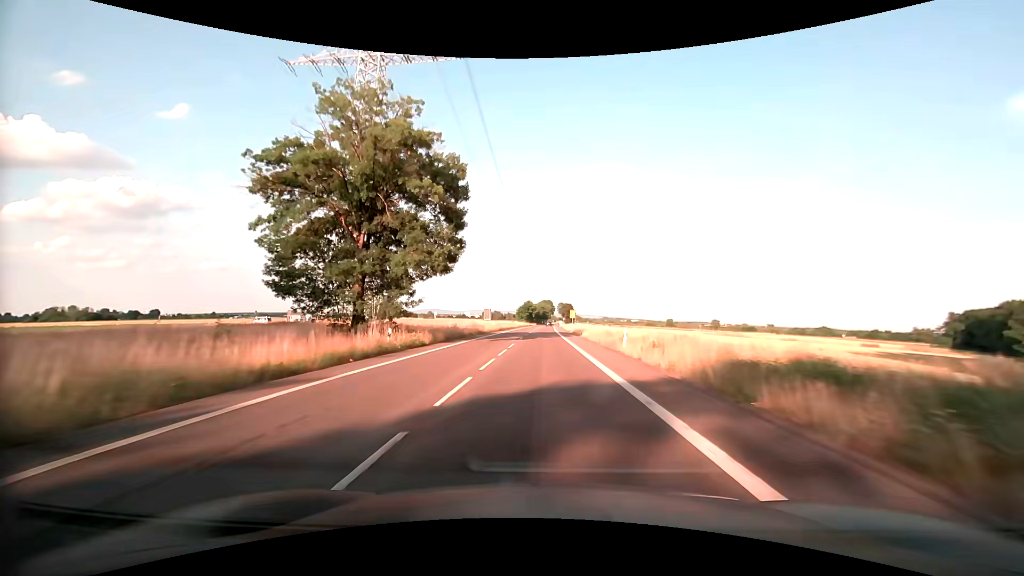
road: secondary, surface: asphalt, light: Day
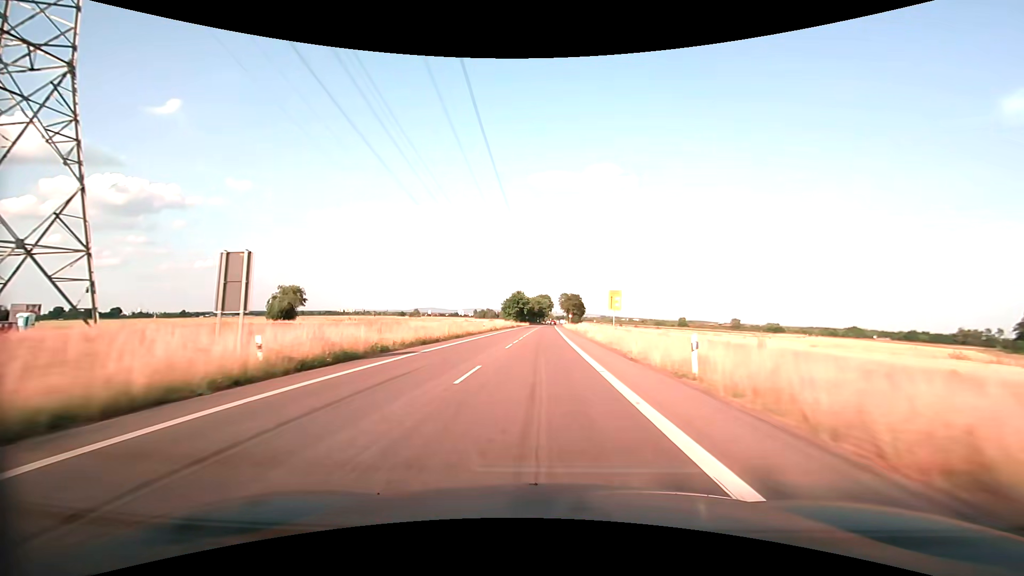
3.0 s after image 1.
(+0.1, +62.1) m; 0°
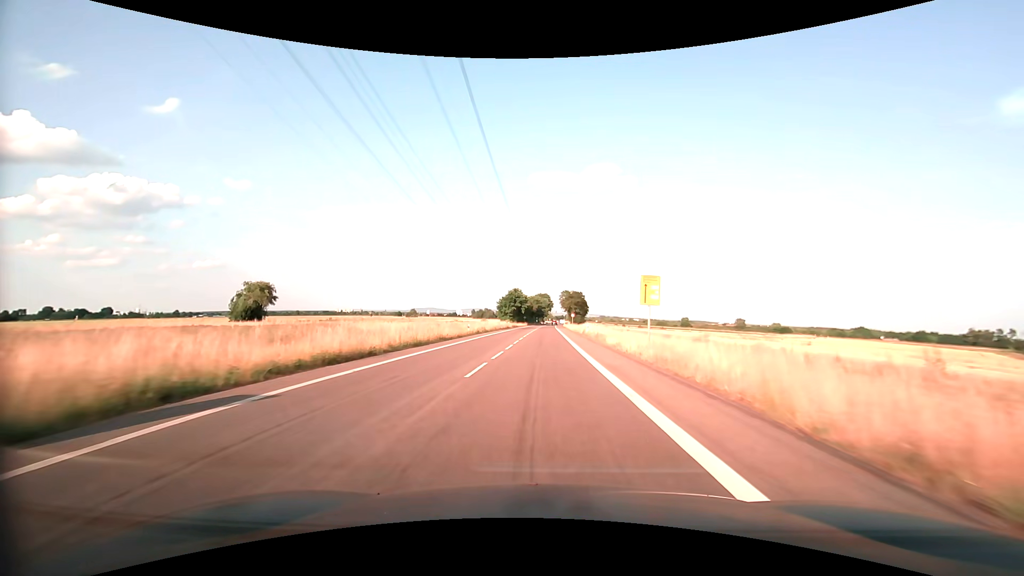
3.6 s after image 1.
(0.0, +12.6) m; 0°
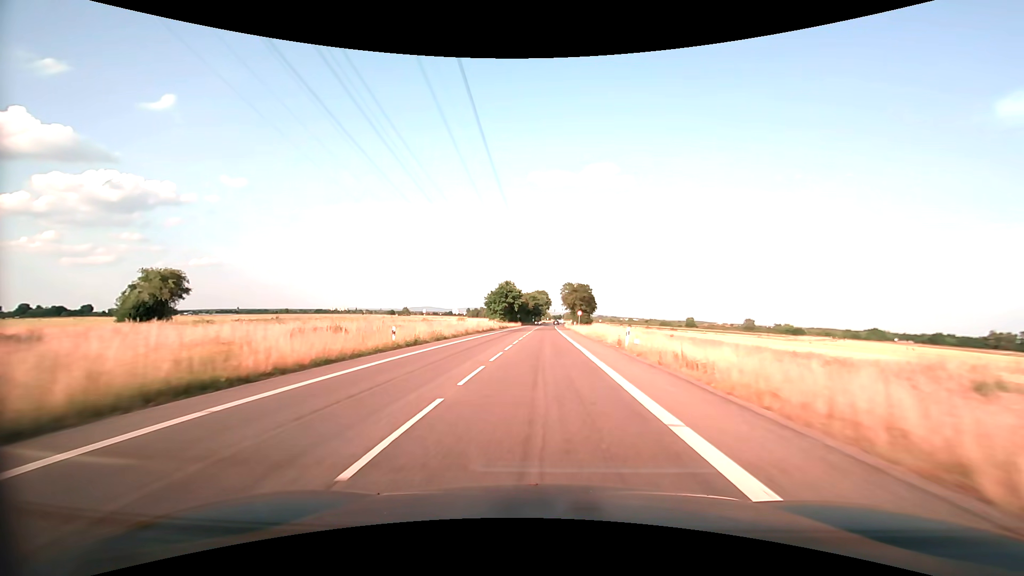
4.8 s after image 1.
(0.0, +25.0) m; 0°
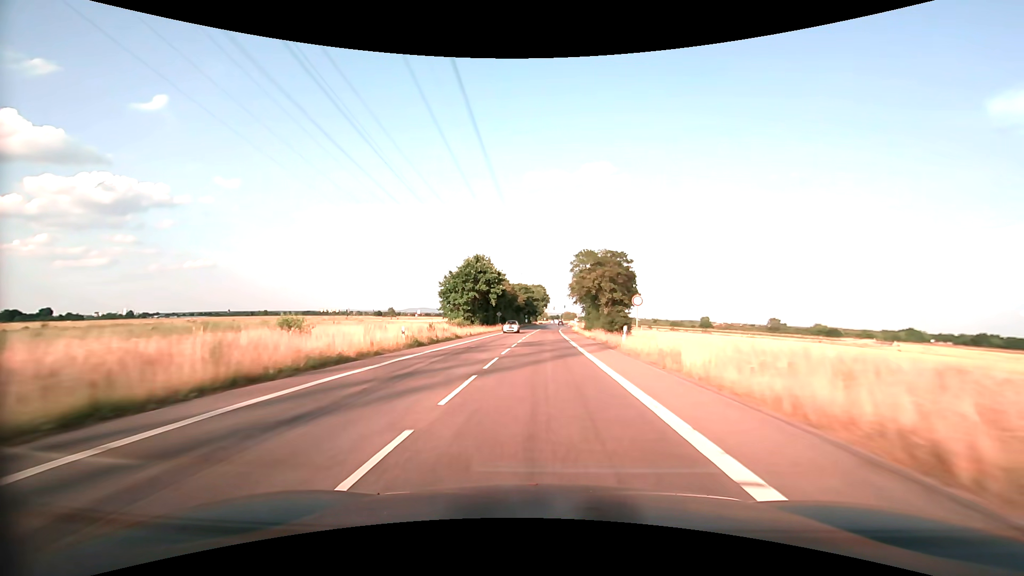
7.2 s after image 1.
(+0.3, +49.2) m; 0°
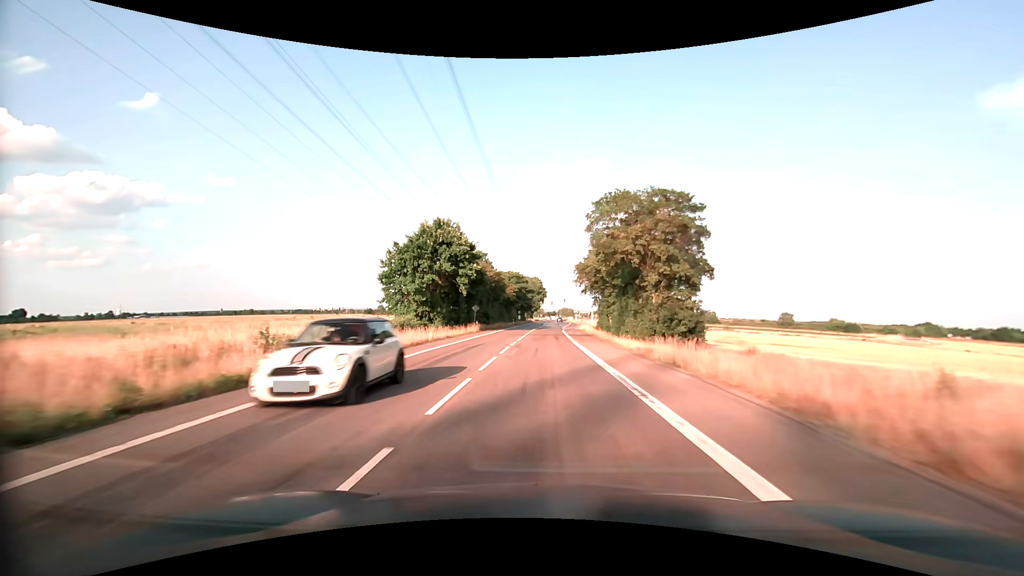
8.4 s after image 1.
(+0.2, +24.2) m; +1°
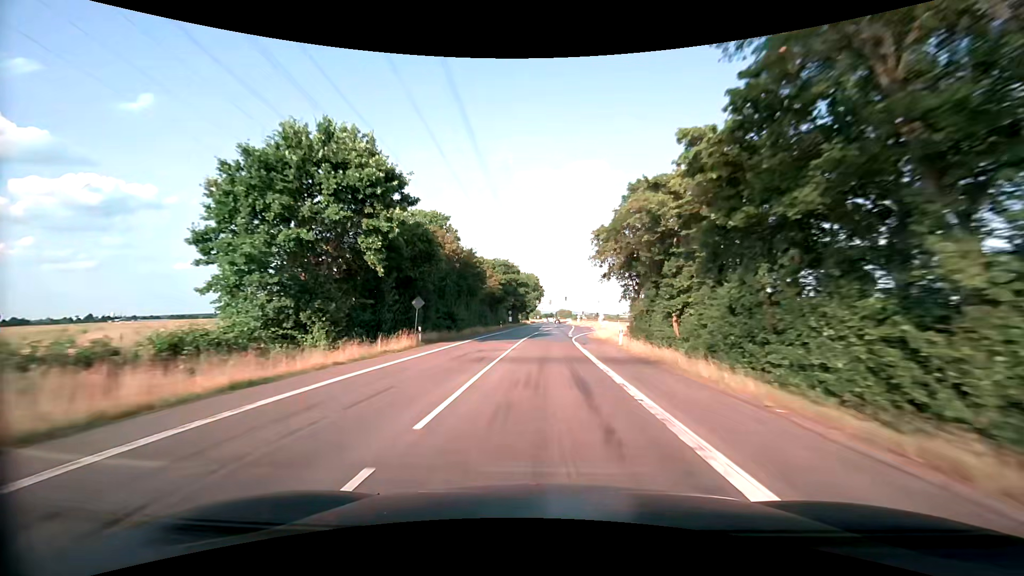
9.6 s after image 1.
(+0.1, +24.1) m; 0°
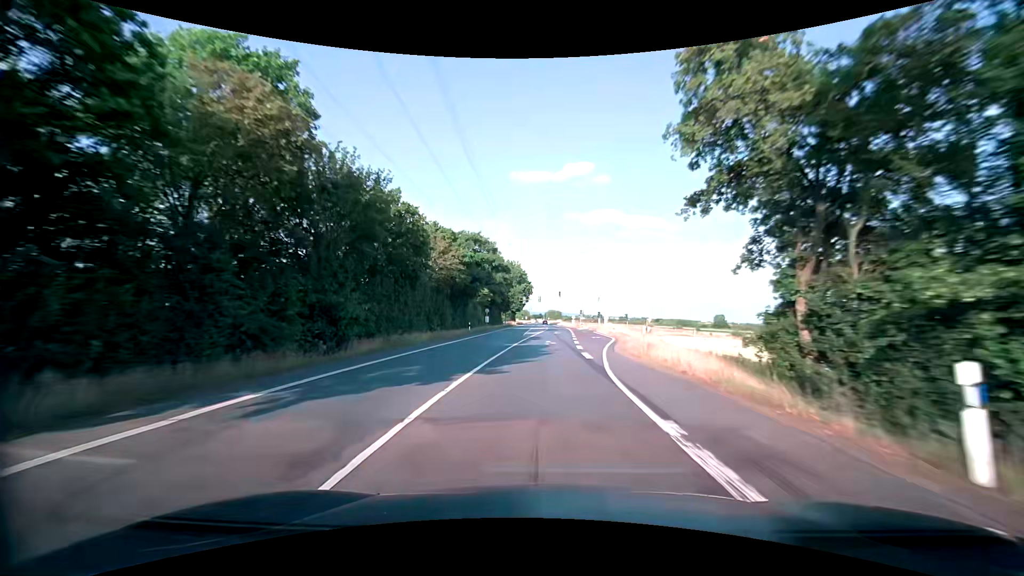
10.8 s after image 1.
(+0.2, +24.0) m; +2°
(0, +10) (0, +20) (0, +30) (+1, +40) (+1, +50) (+1, +60) (+2, +70) (+2, +80) (+2, +90) (+2, +100) m
